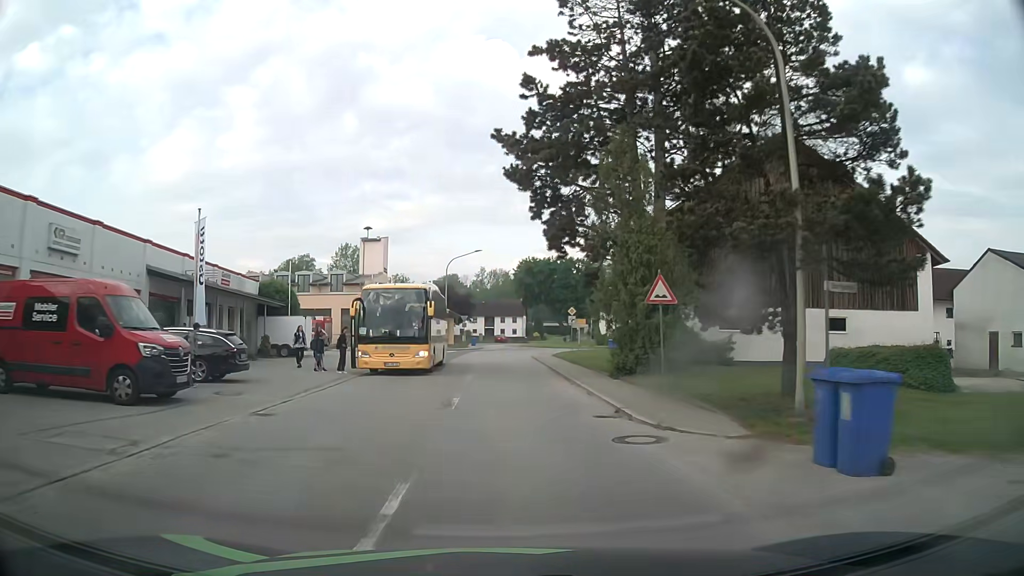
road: tertiary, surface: asphalt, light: Day
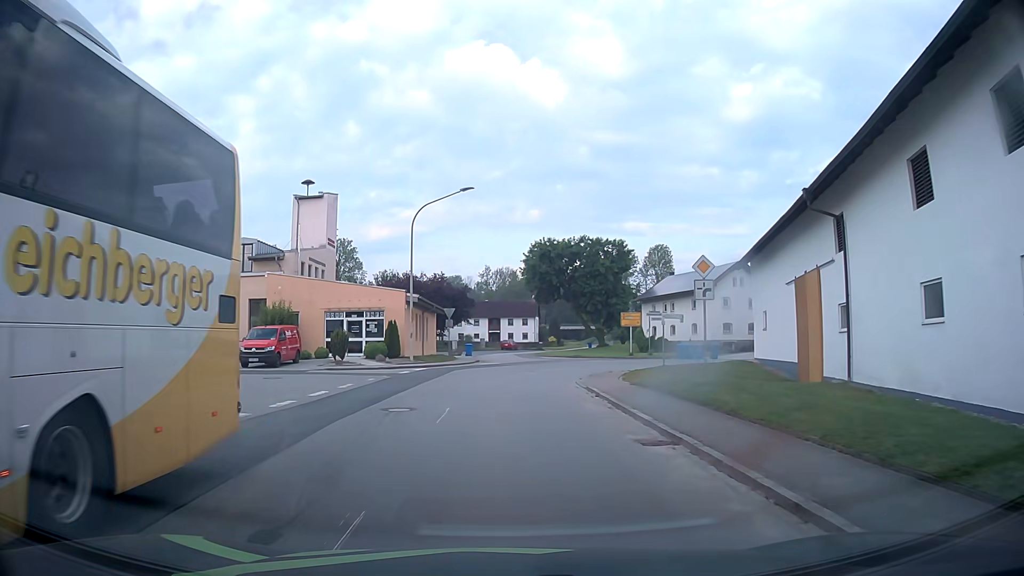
(0.0, +28.5) m; 0°
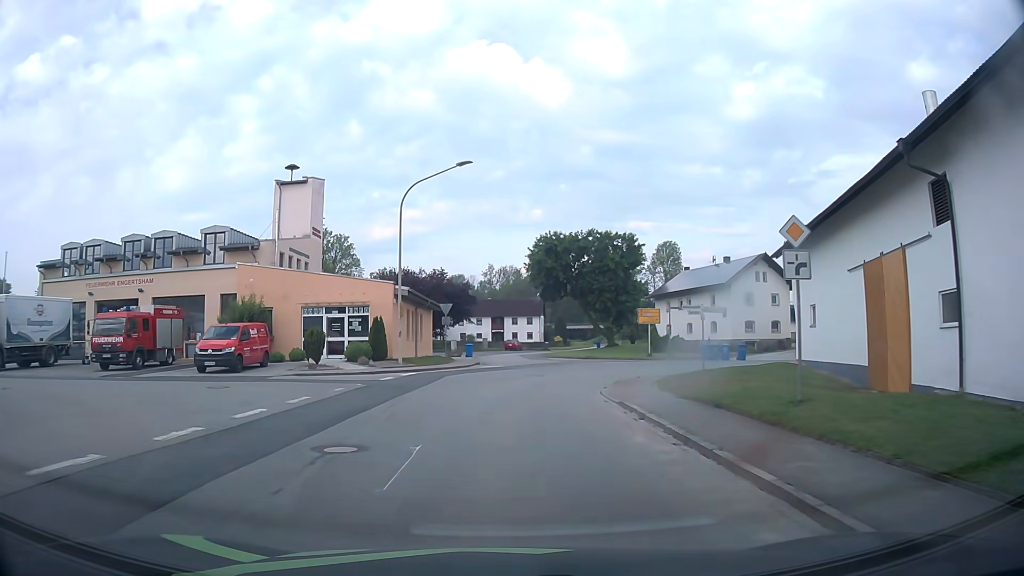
(0.0, +5.3) m; 0°
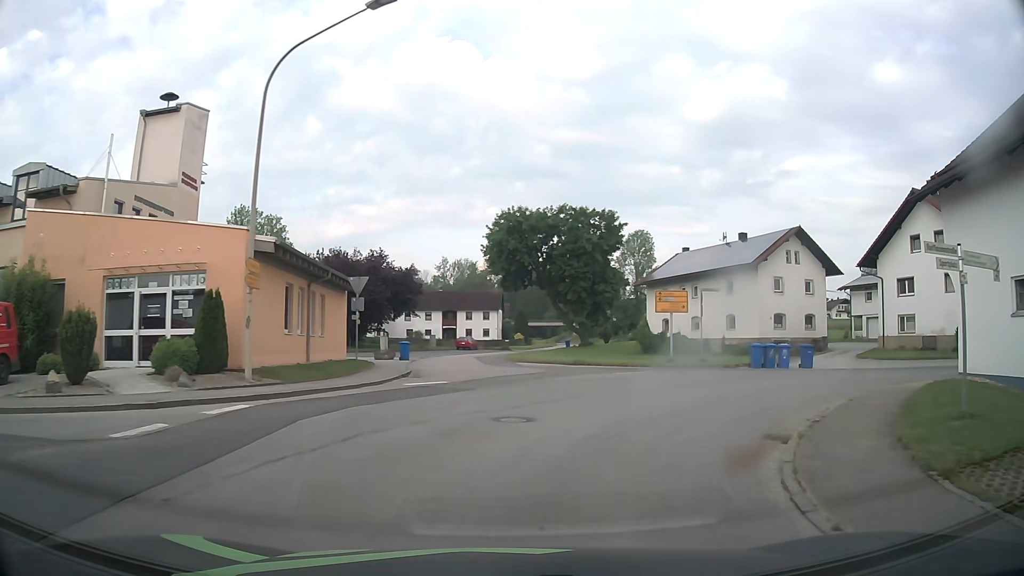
(0.0, +15.5) m; +4°
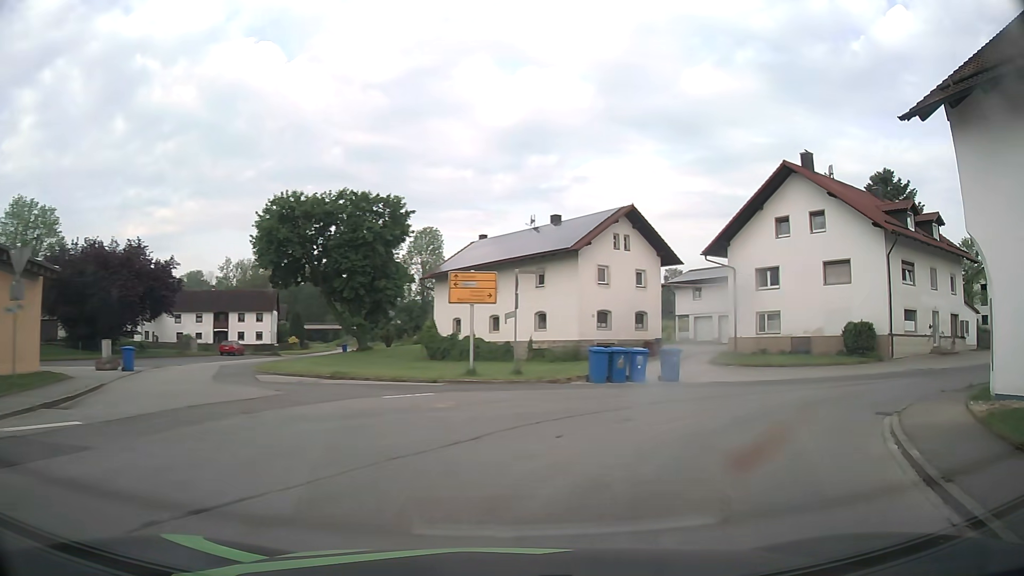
(+1.3, +9.3) m; +18°
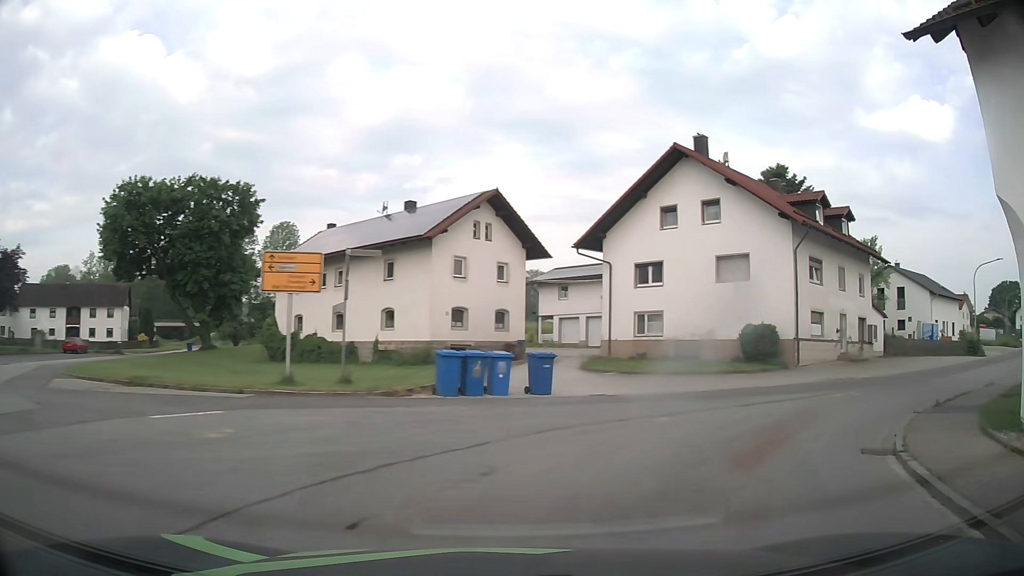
(+0.5, +4.6) m; +12°
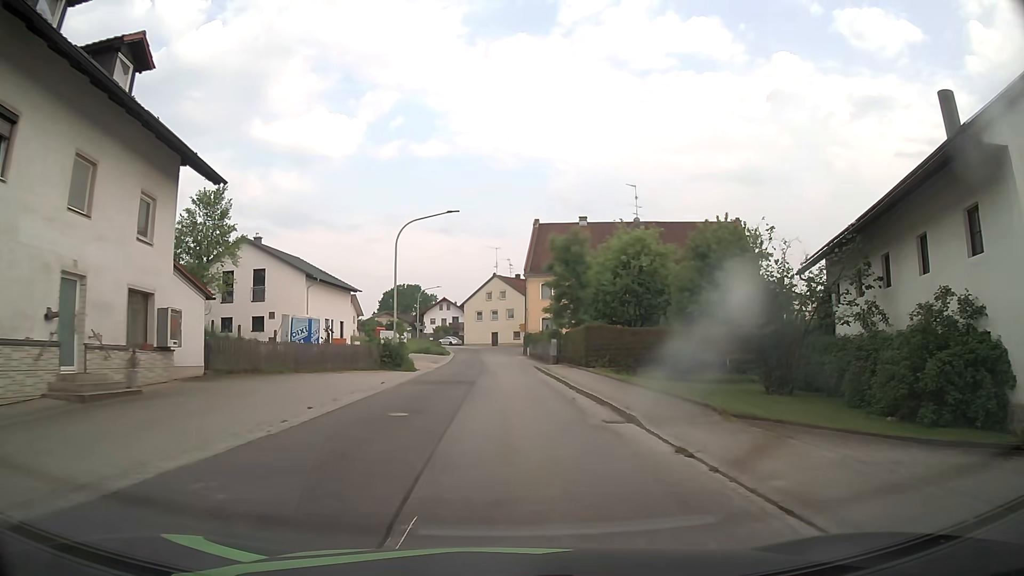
(+12.4, +19.6) m; +53°
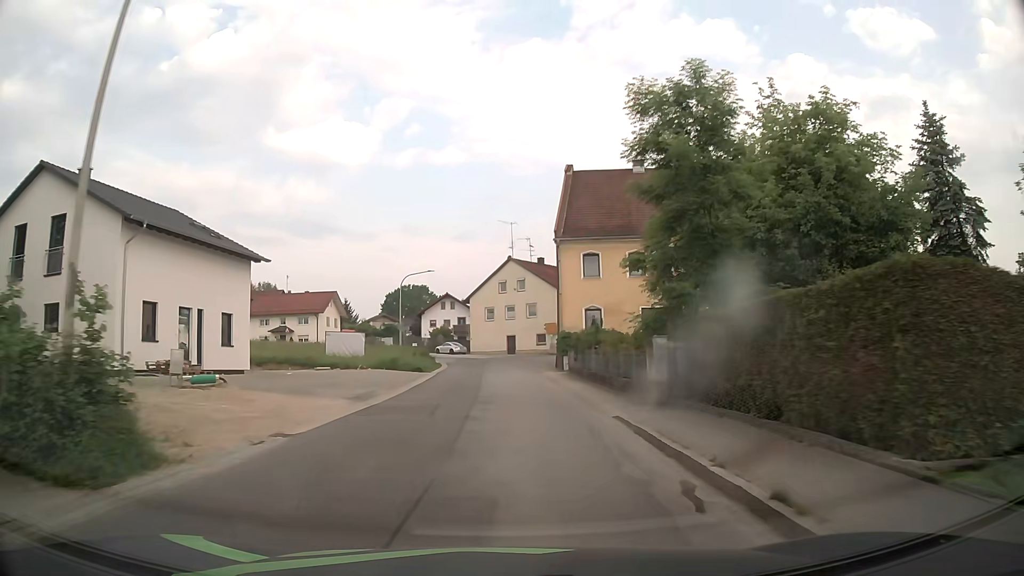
(+0.2, +25.6) m; -1°
(0, +10) (0, +20) (0, +30) (0, +40) (+1, +50) (+5, +59) (+10, +67) (+17, +74) (+25, +81) (+32, +88) m
